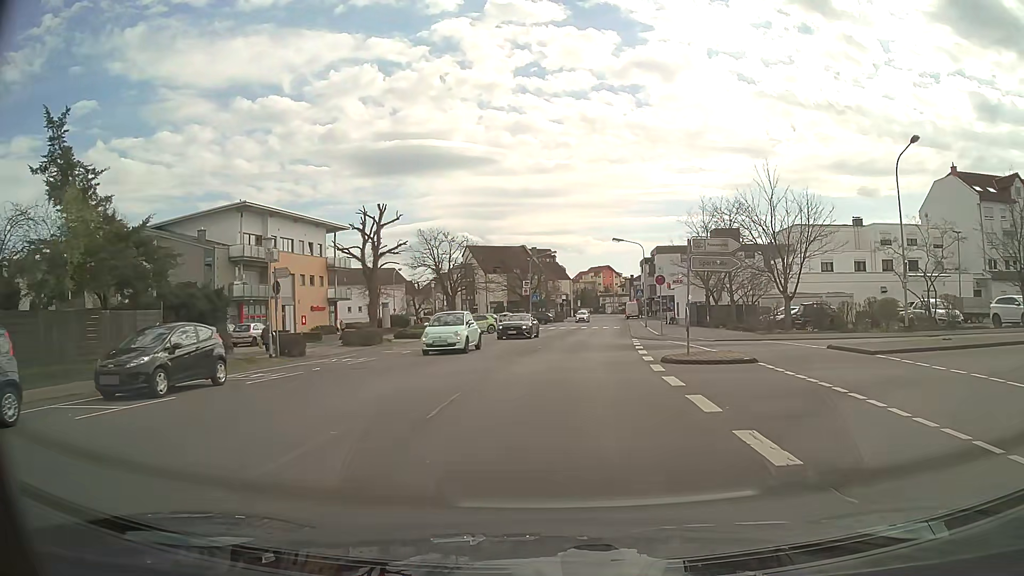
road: tertiary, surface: asphalt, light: Day
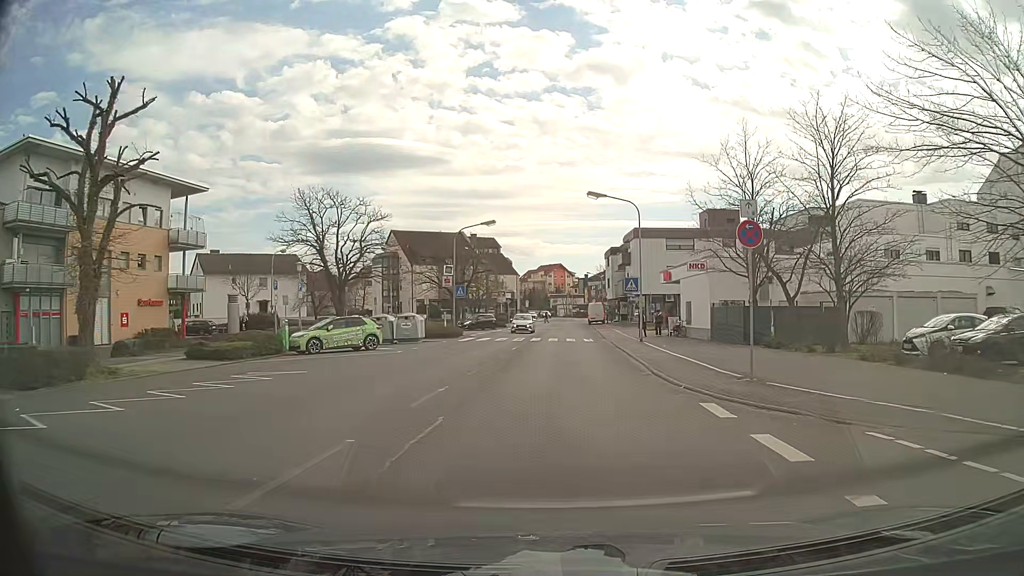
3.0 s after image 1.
(+1.2, +23.9) m; +4°
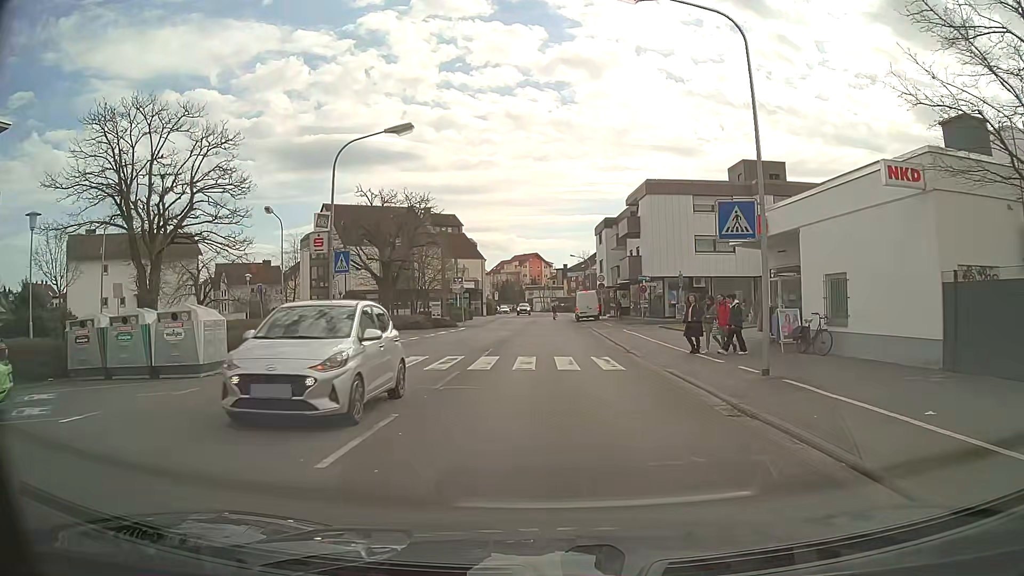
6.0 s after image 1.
(+0.5, +22.1) m; +3°
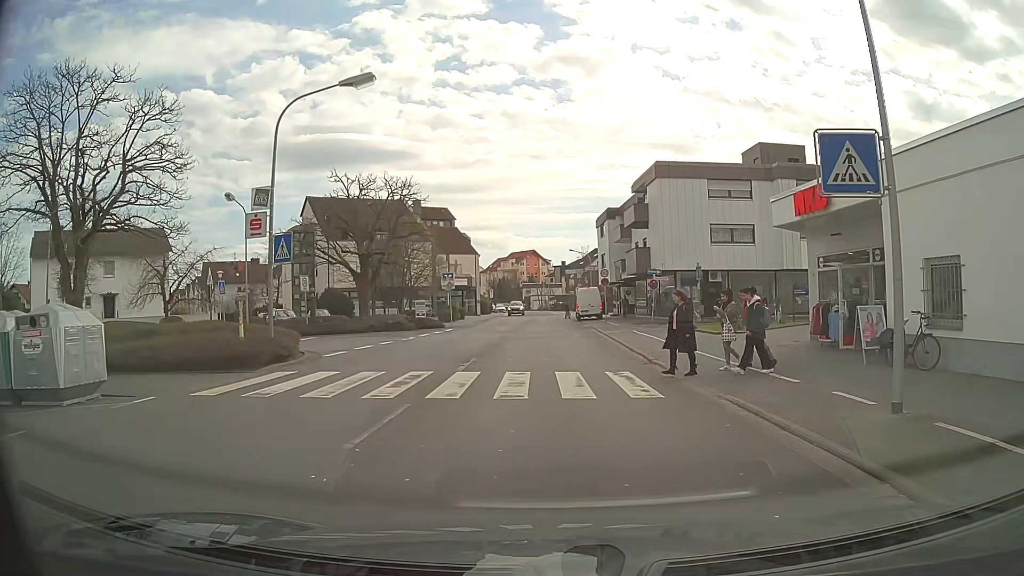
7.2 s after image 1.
(0.0, +4.8) m; 0°
